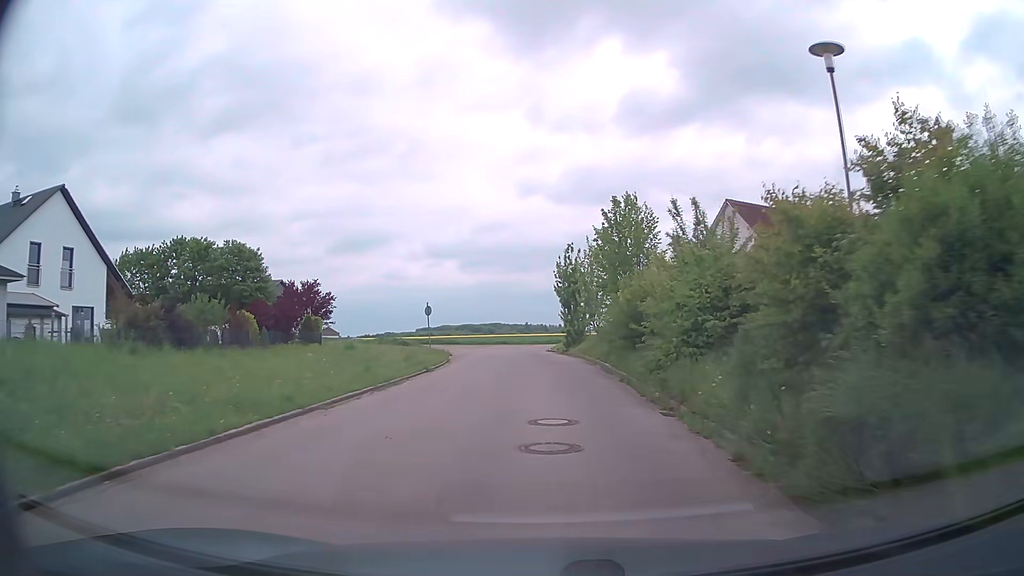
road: residential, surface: asphalt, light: Day
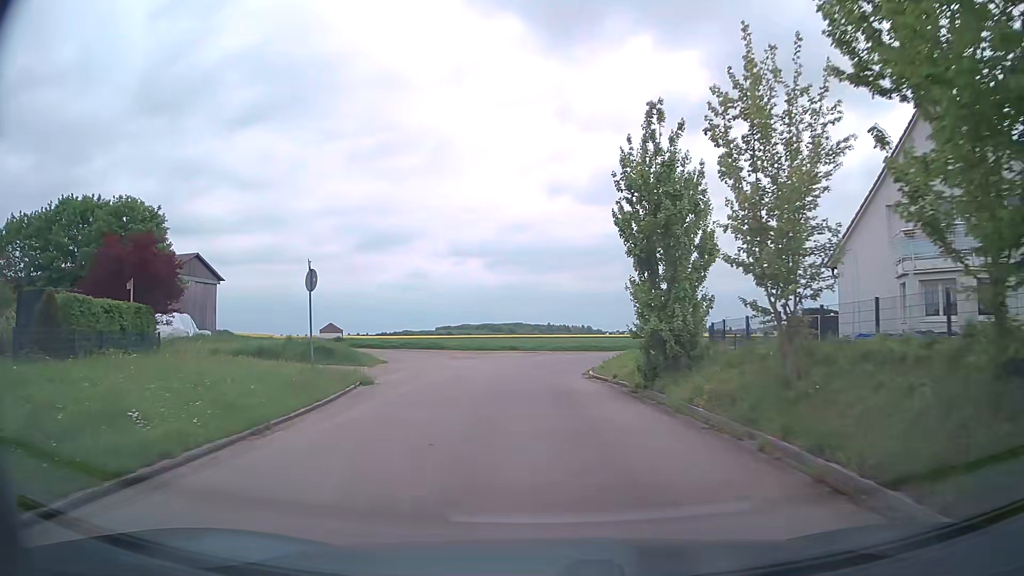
(-0.3, +23.8) m; -2°
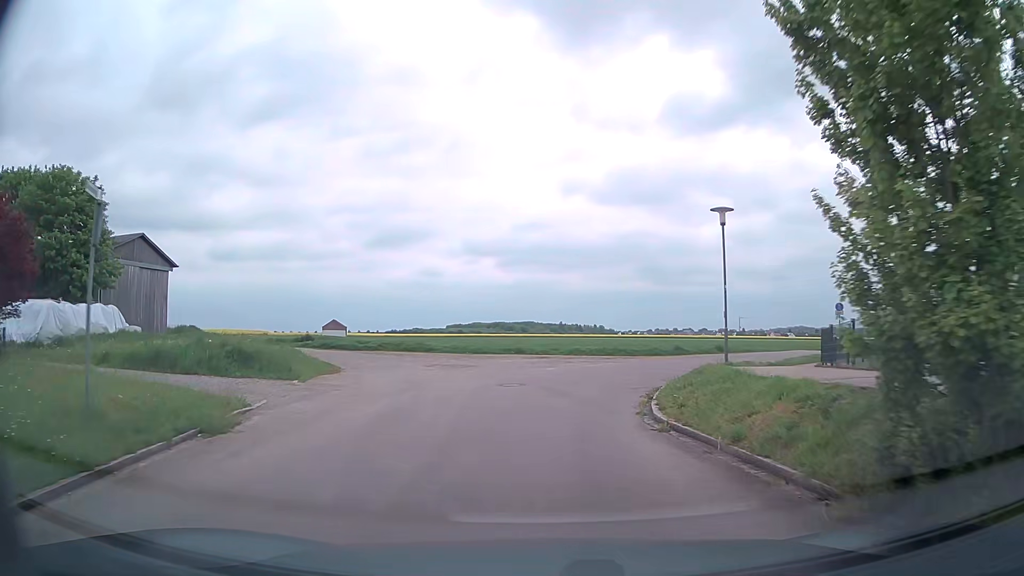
(-0.1, +9.8) m; -1°
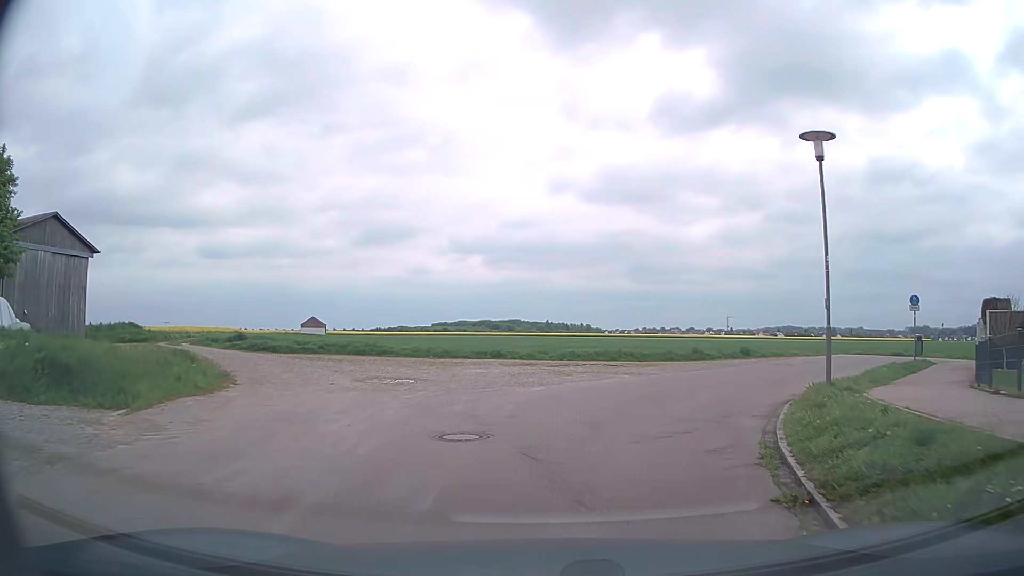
(0.0, +8.4) m; +2°
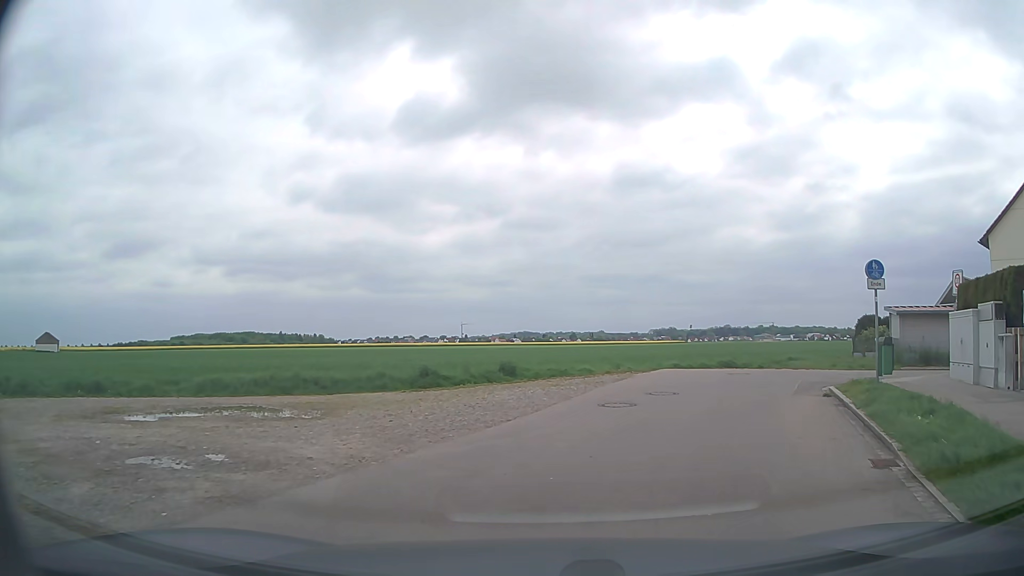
(+2.3, +13.6) m; +21°
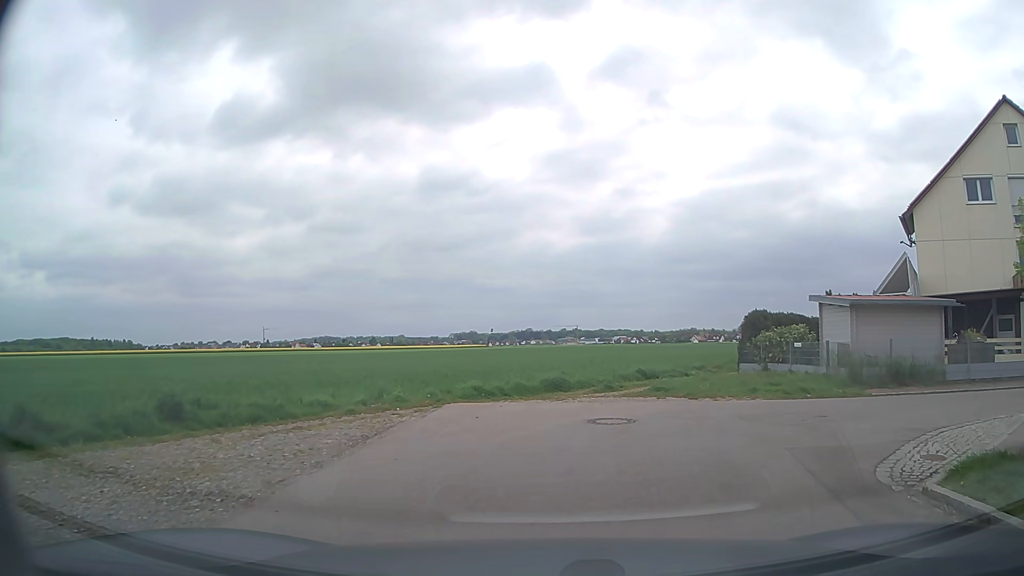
(+1.7, +10.5) m; +18°
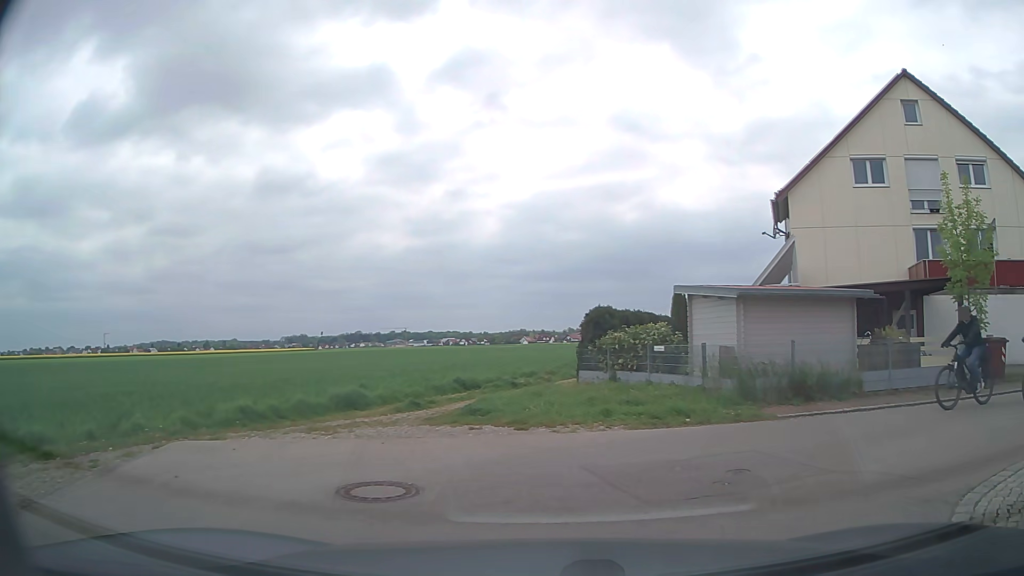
(+0.4, +4.2) m; +13°
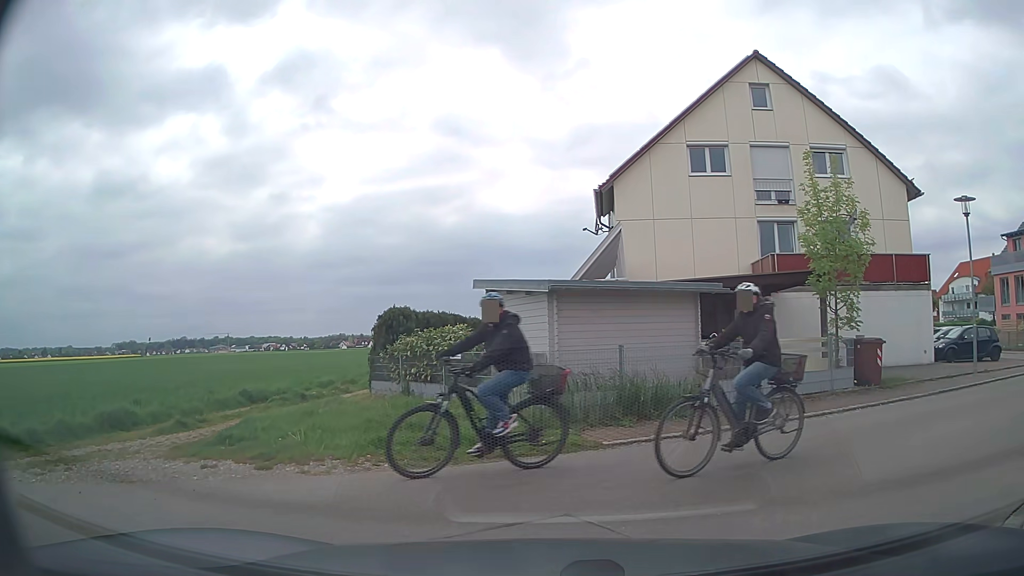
(+0.3, +2.4) m; +11°
